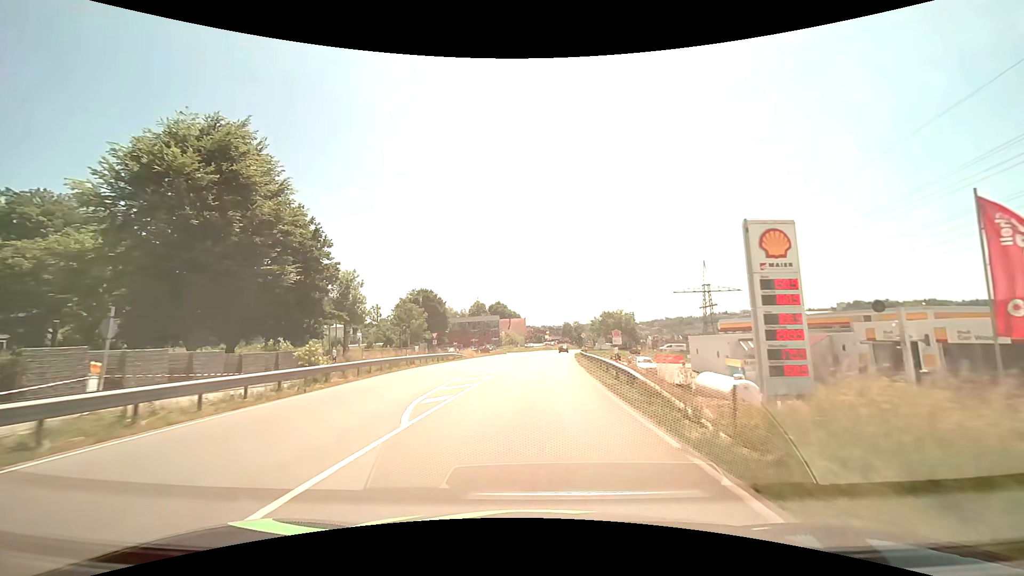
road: primary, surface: asphalt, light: Day
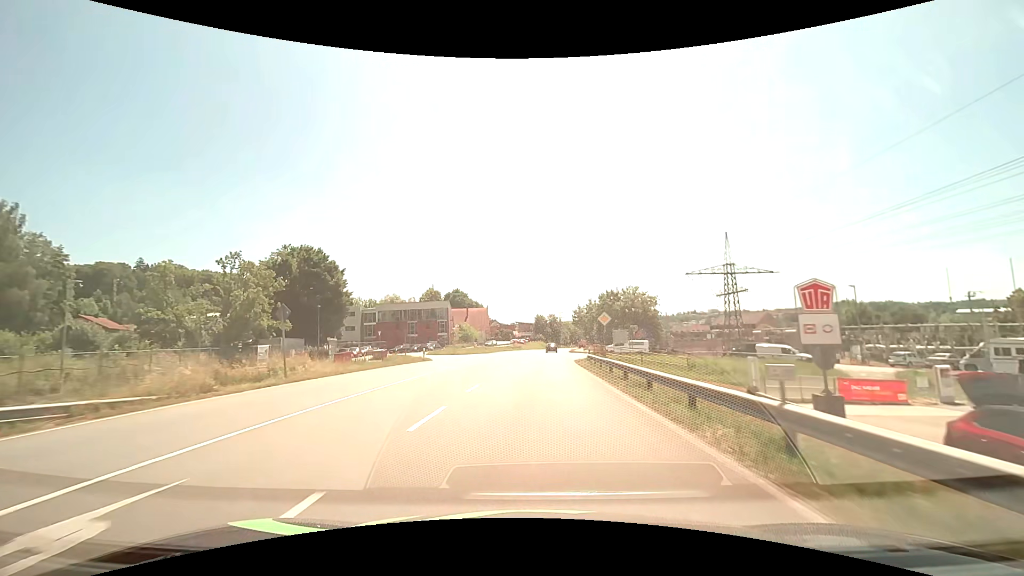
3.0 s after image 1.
(+1.4, +44.9) m; +3°
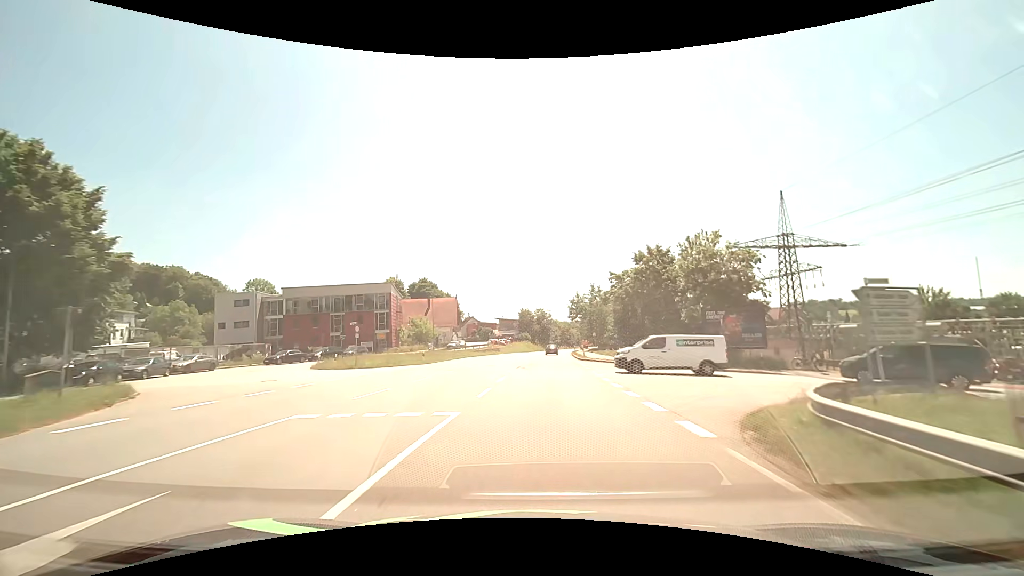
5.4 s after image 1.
(+0.5, +35.4) m; +2°
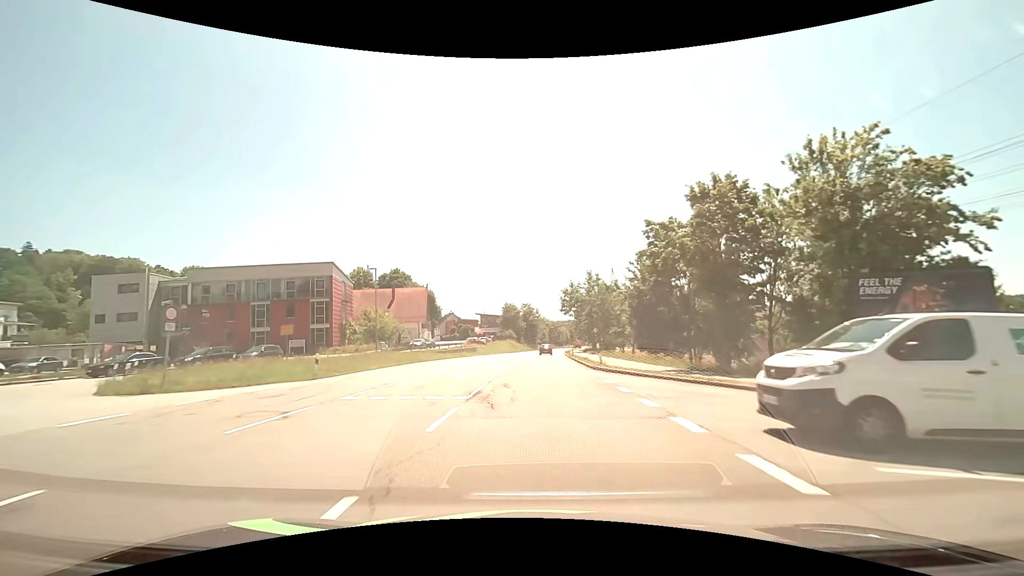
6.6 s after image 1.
(+0.2, +17.5) m; +1°
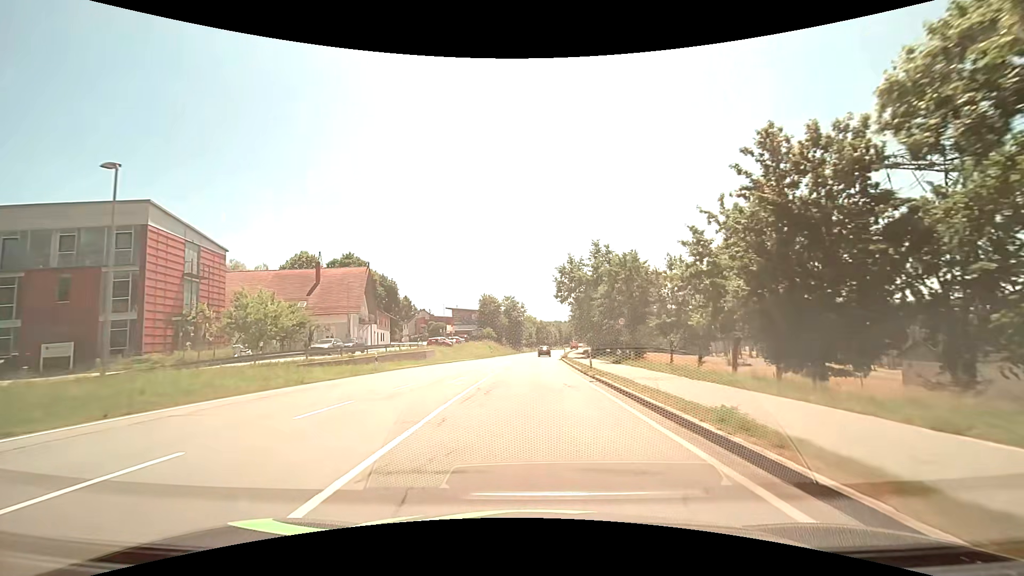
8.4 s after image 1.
(+0.5, +26.2) m; +2°
(0, +10) (0, +20) (0, +30) (+1, +40) (+1, +50) (+1, +60) (+2, +70) (+2, +80) (+3, +90) (+4, +100) m
